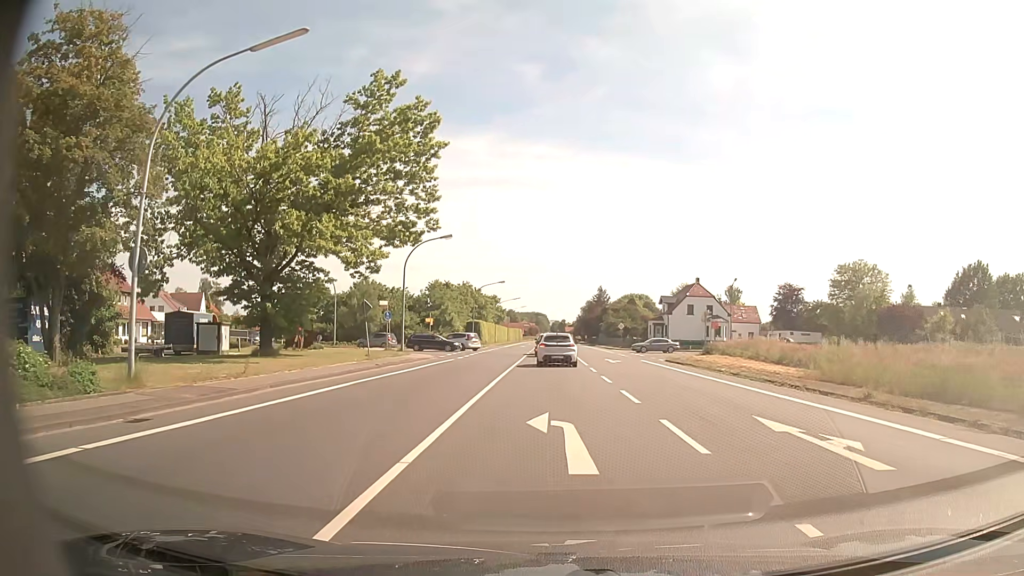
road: primary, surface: asphalt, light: Day
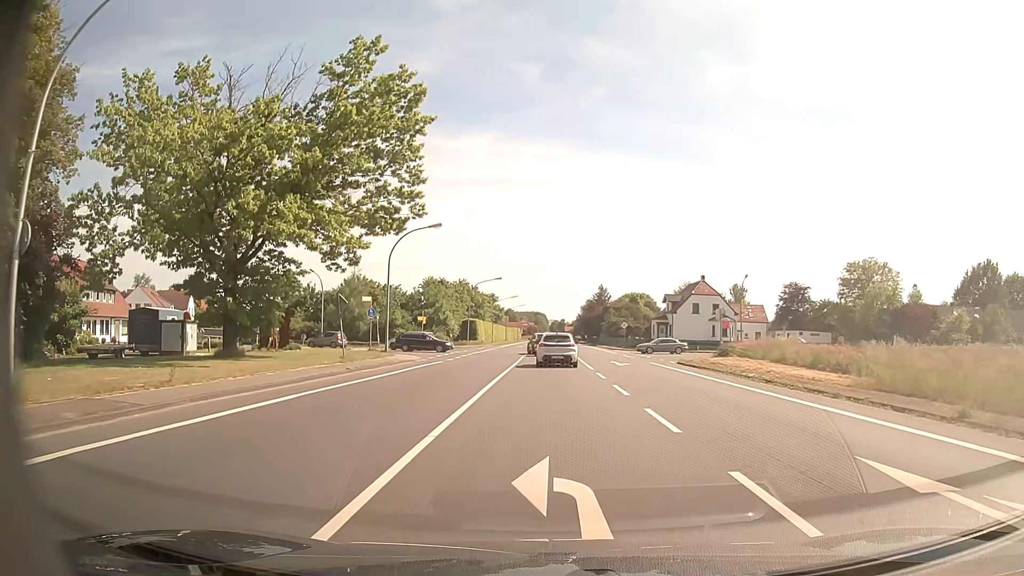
(0.0, +4.2) m; 0°
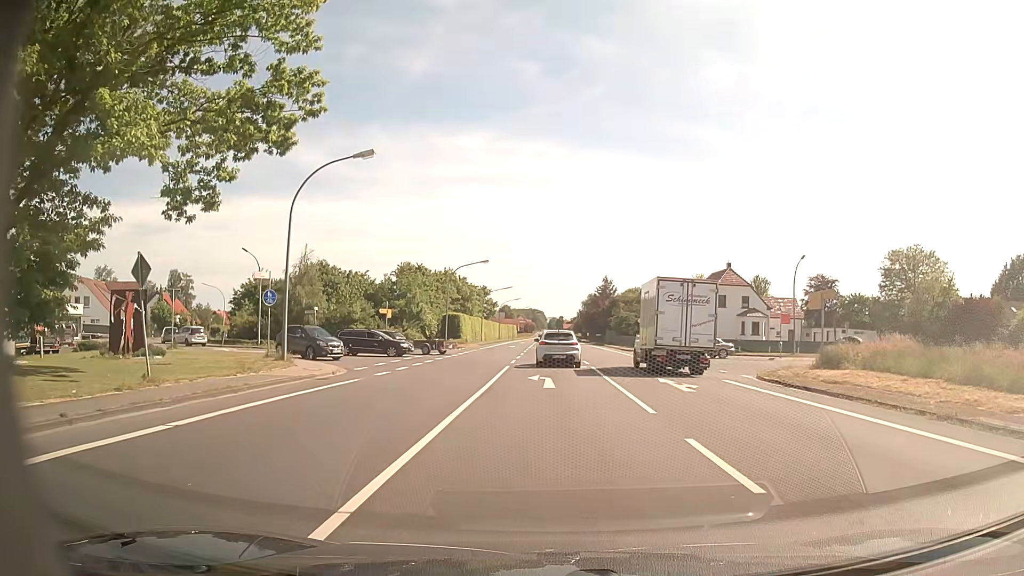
(+0.1, +15.8) m; 0°
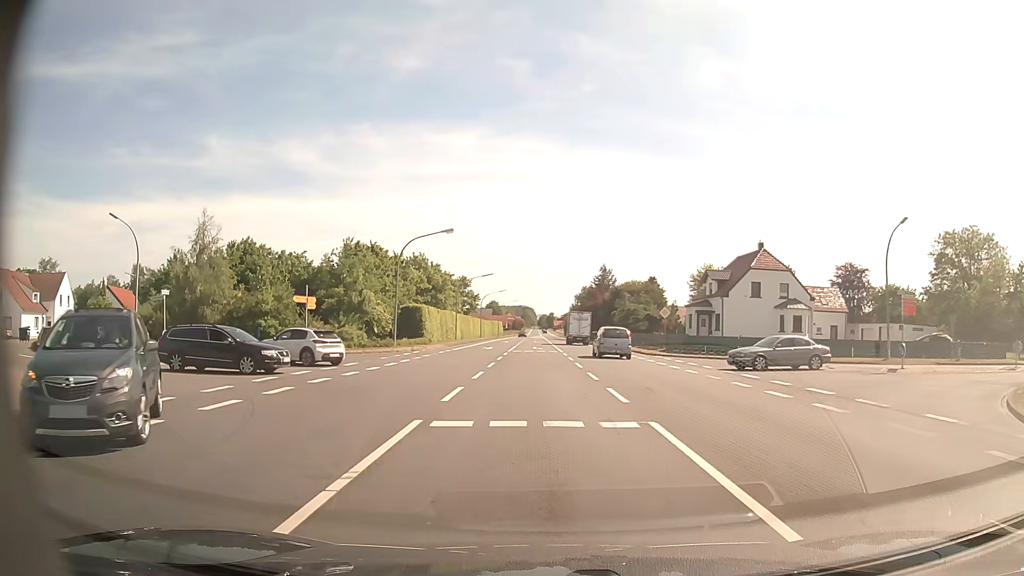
(+0.2, +17.3) m; +1°
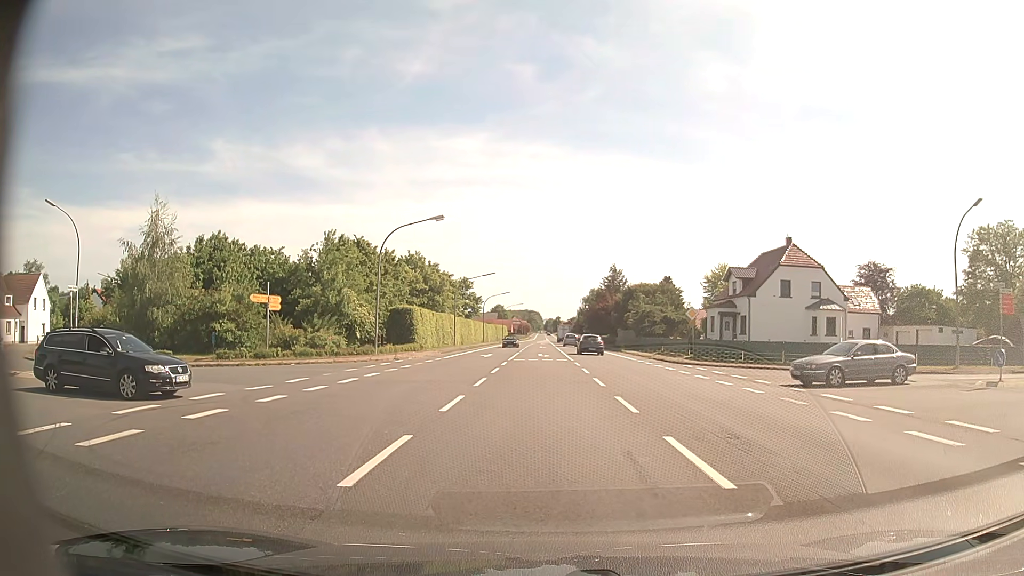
(0.0, +6.2) m; -2°
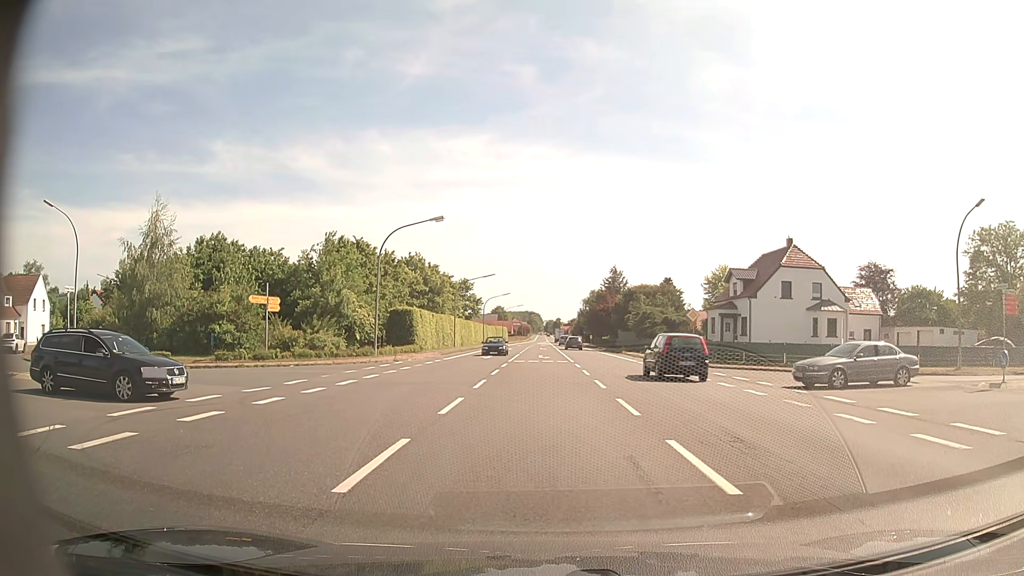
(0.0, +0.2) m; 0°
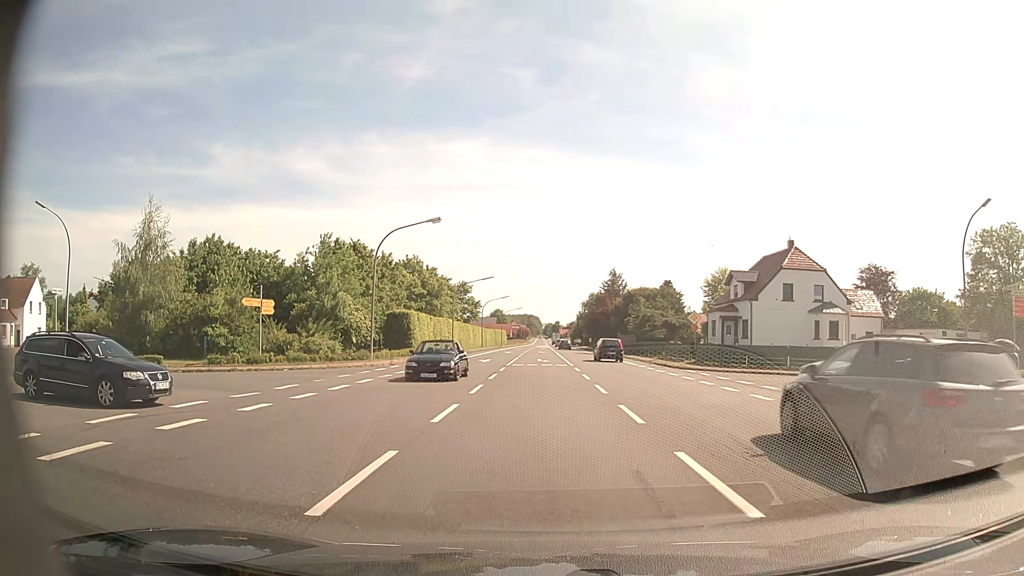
(0.0, +0.7) m; 0°
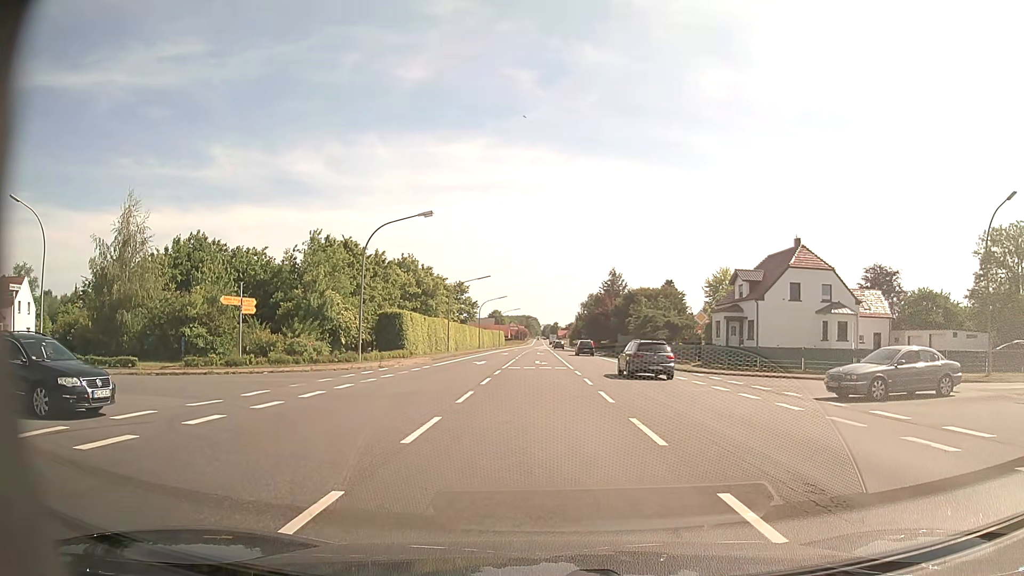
(0.0, +2.3) m; 0°
(0, +10) (-6, +18) (-16, +20) (-25, +23) (-33, +29) (-39, +37) (-43, +46) (-46, +56) (-50, +65) (-53, +74) m
